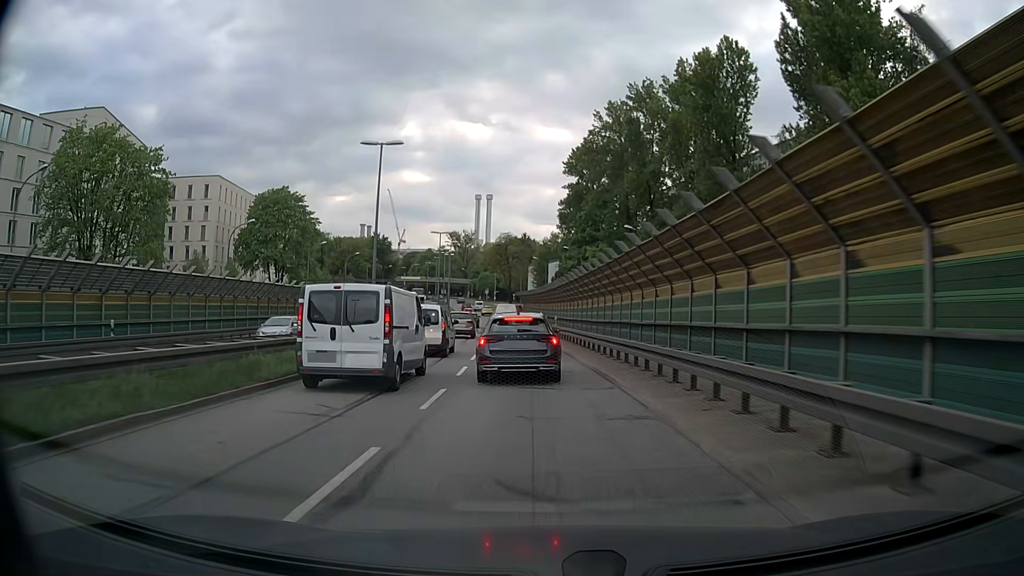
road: trunk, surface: asphalt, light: Day
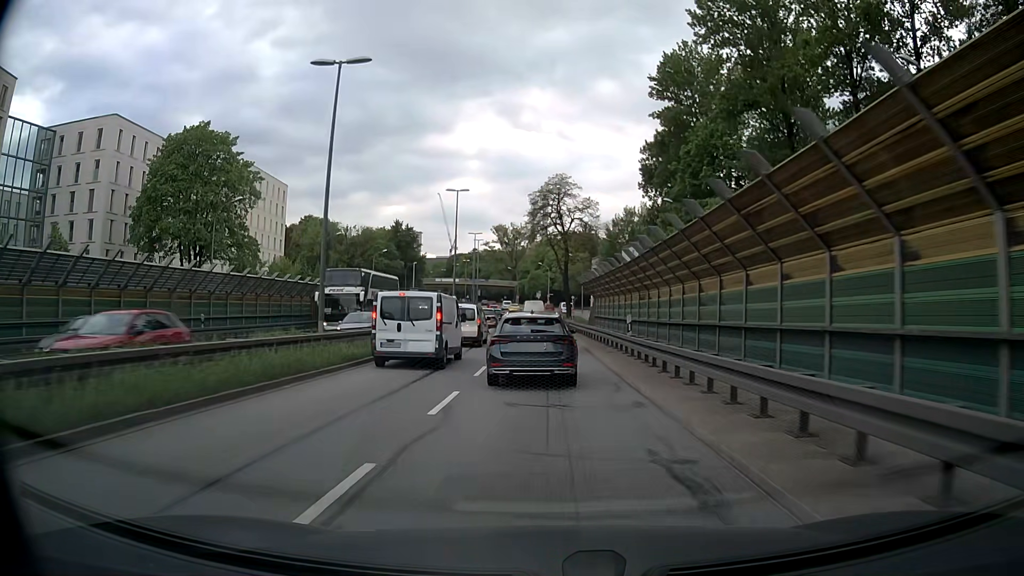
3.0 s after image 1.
(-2.1, +42.8) m; -5°
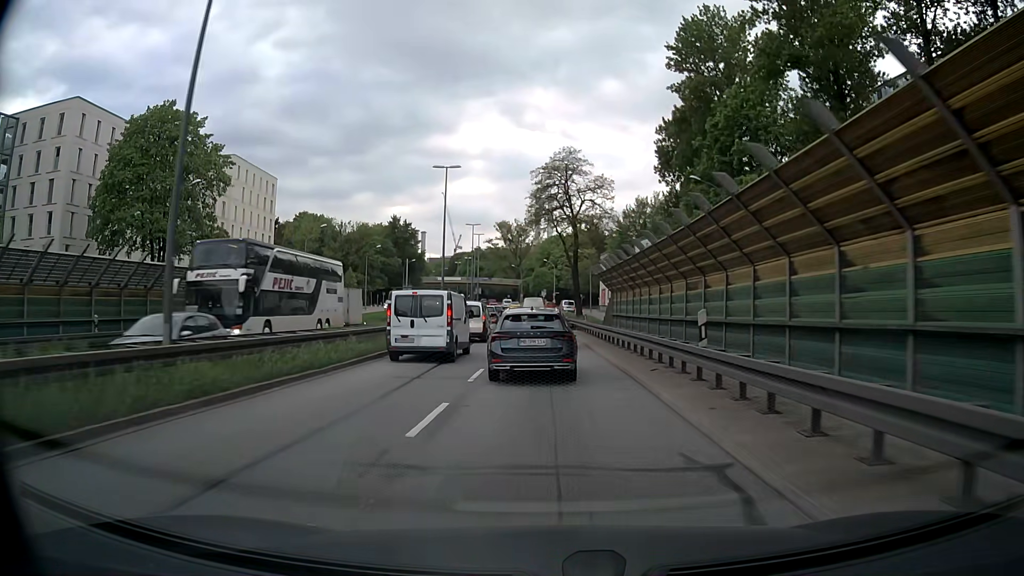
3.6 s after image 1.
(0.0, +8.1) m; 0°
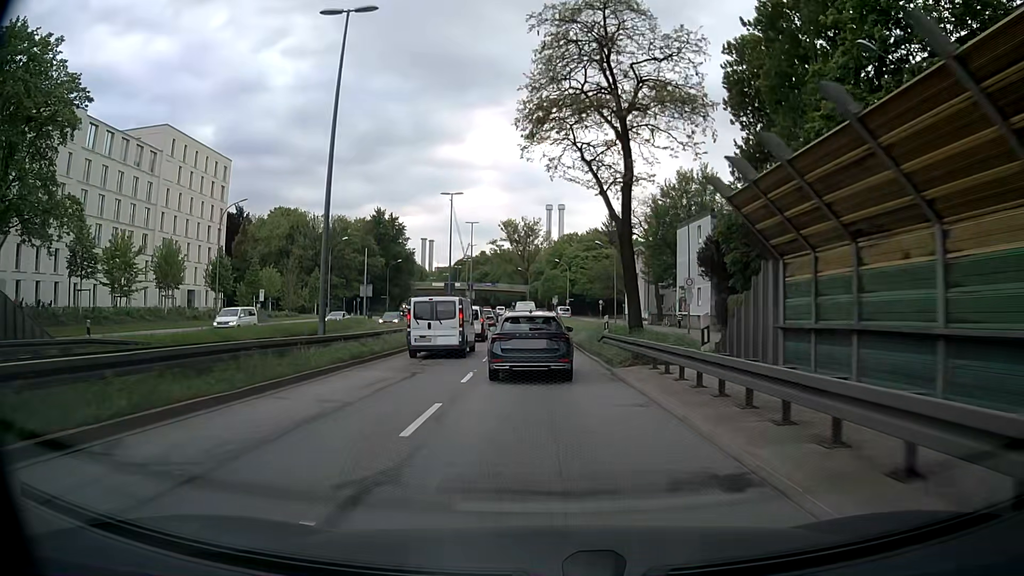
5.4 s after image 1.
(-0.2, +24.8) m; -1°
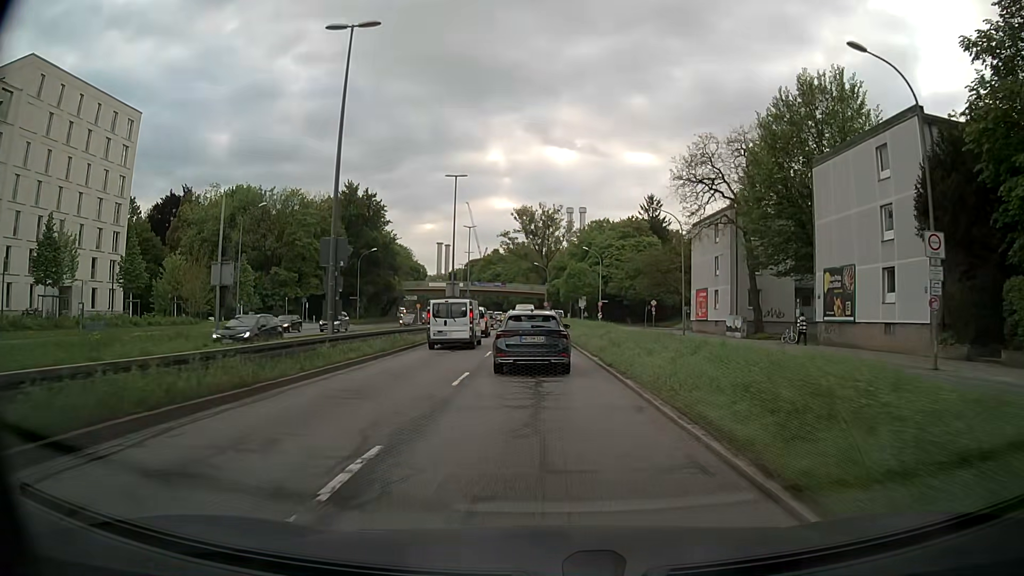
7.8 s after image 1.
(-0.4, +32.5) m; -2°
(0, +10) (0, +20) (0, +30) (-1, +40) (-1, +50) (-2, +60) (-2, +70) (-3, +80) (-4, +90) (-5, +100) m
